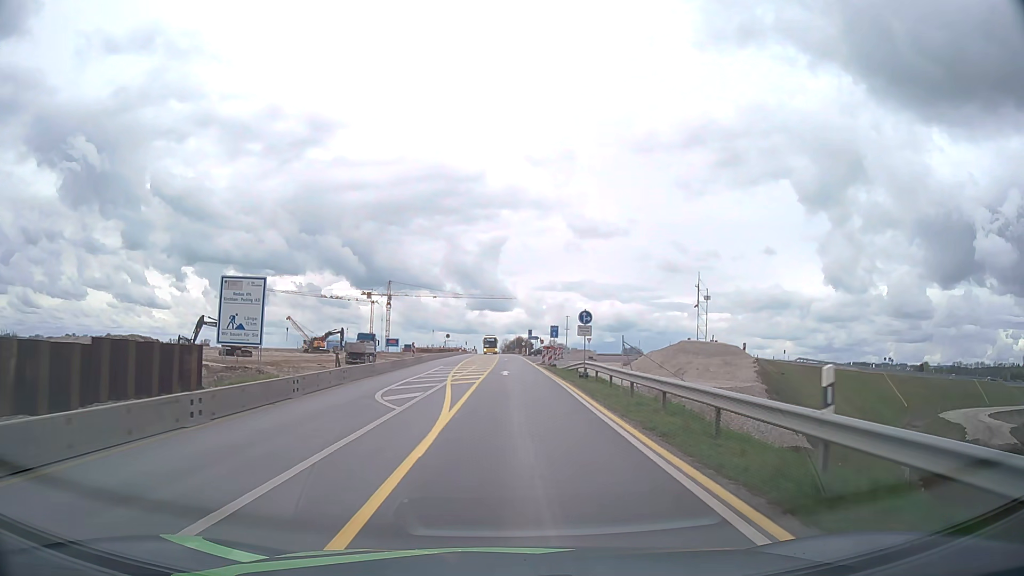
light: Day
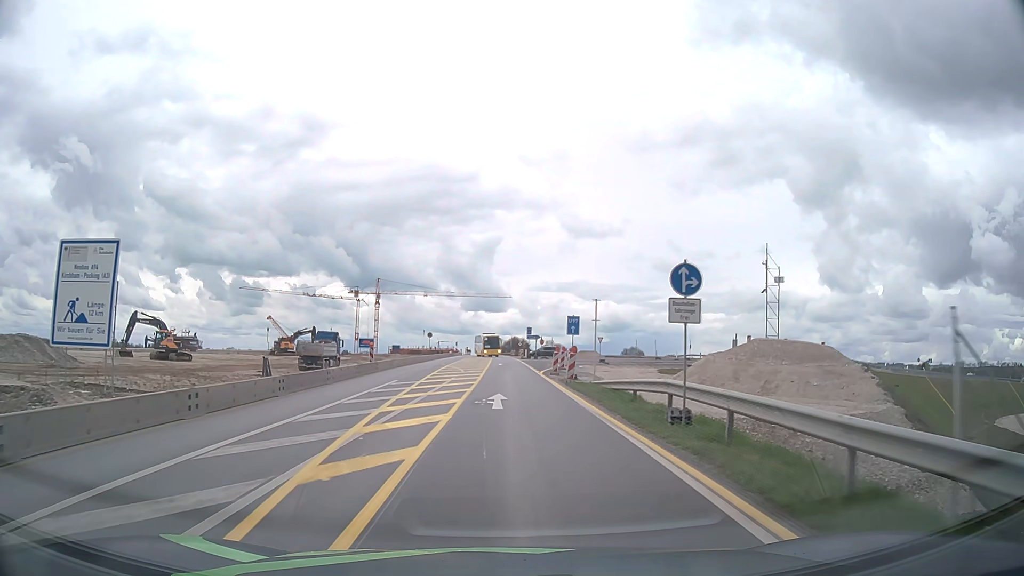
(0.0, +16.8) m; 0°
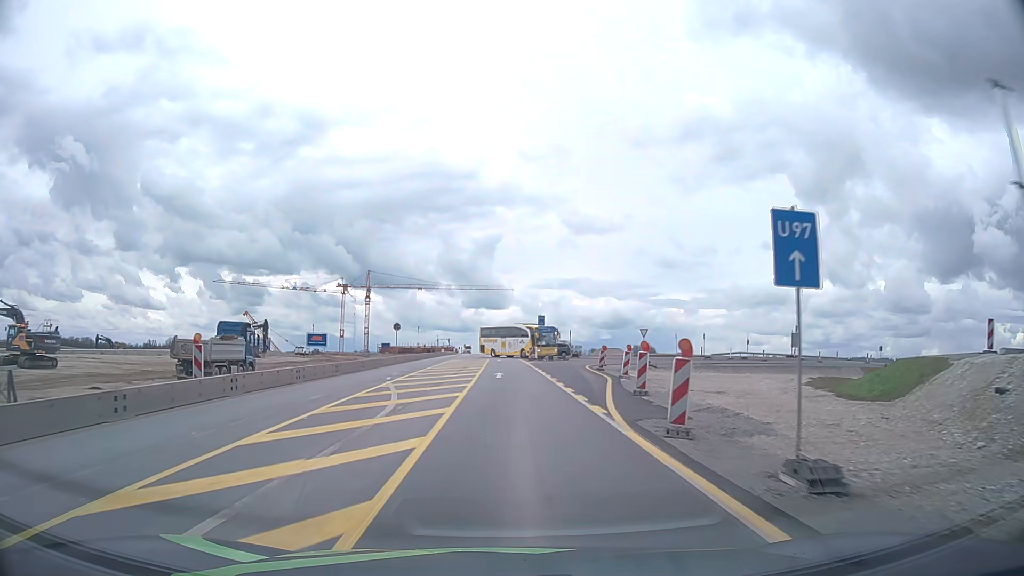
(-0.1, +25.1) m; 0°
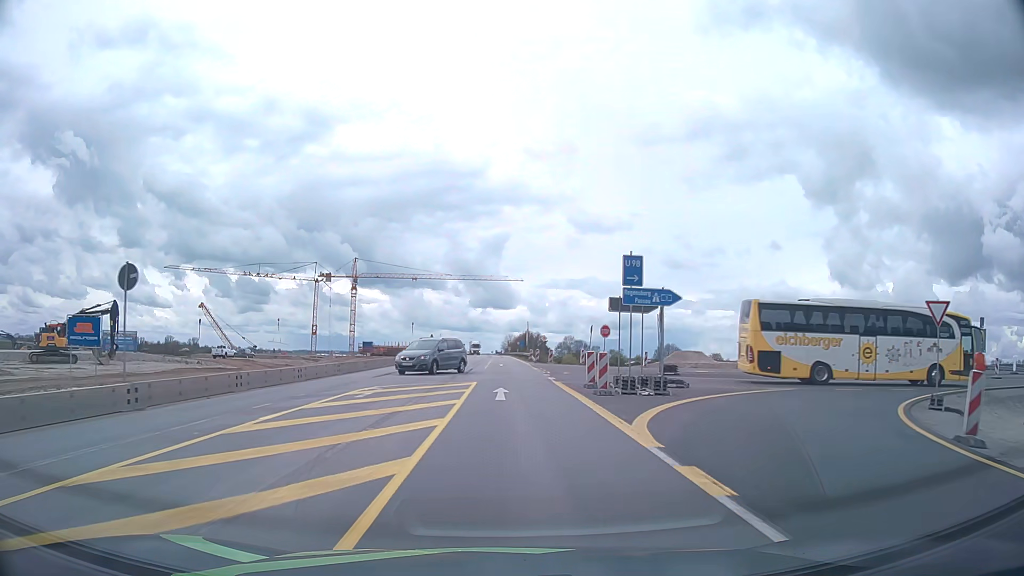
(-0.2, +40.5) m; -1°
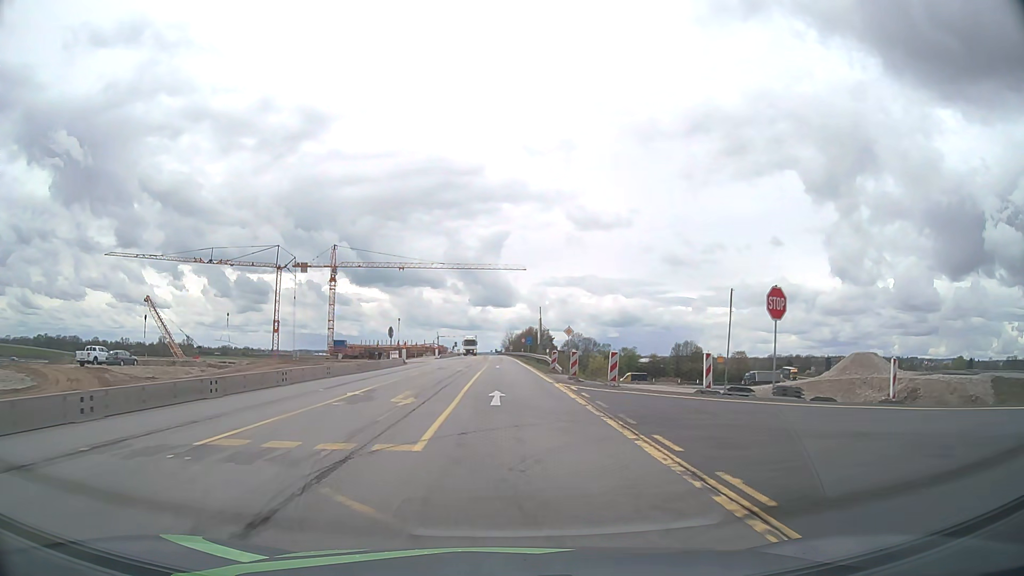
(-0.1, +31.6) m; 0°
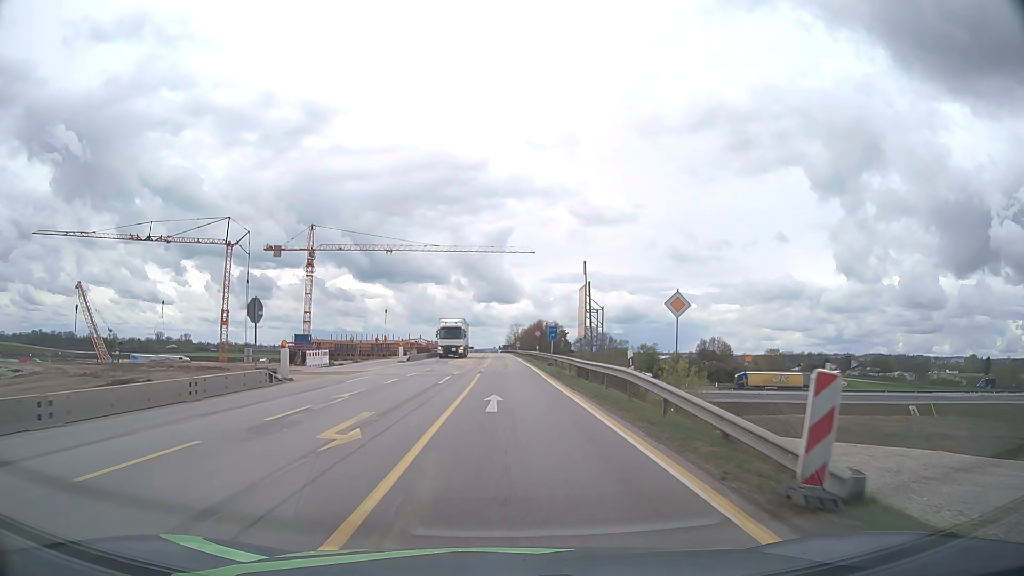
(-0.1, +31.5) m; 0°
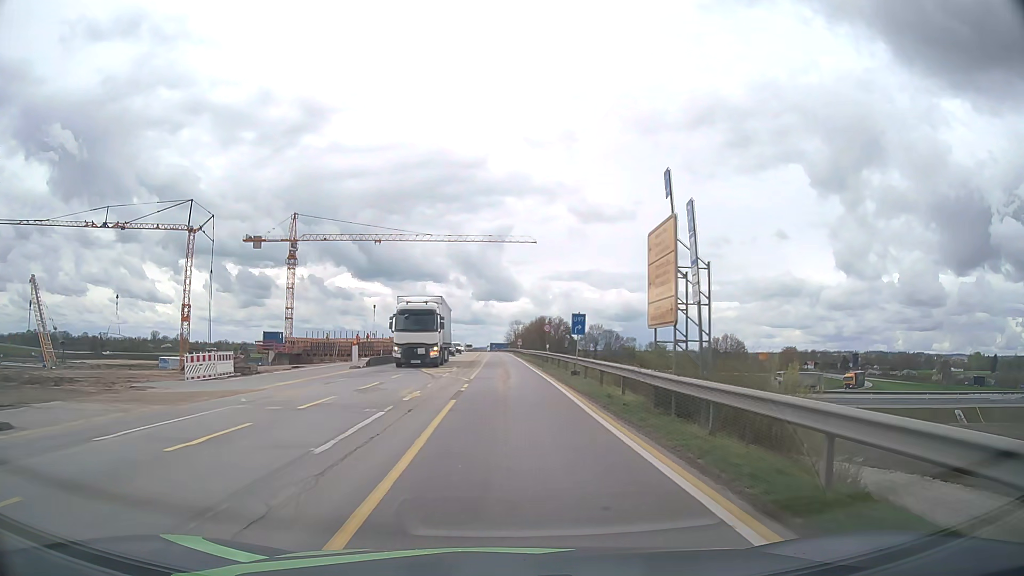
(0.0, +15.8) m; 0°
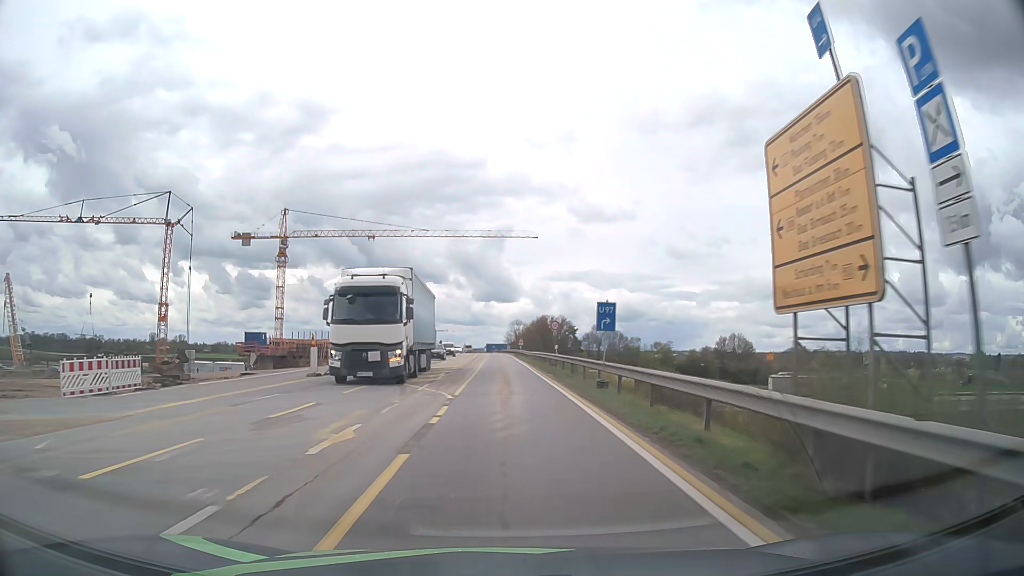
(0.0, +7.9) m; 0°
(0, +10) (0, +20) (0, +30) (0, +40) (0, +50) (-1, +60) (-1, +70) (-1, +80) (-1, +90) (-2, +100) m
